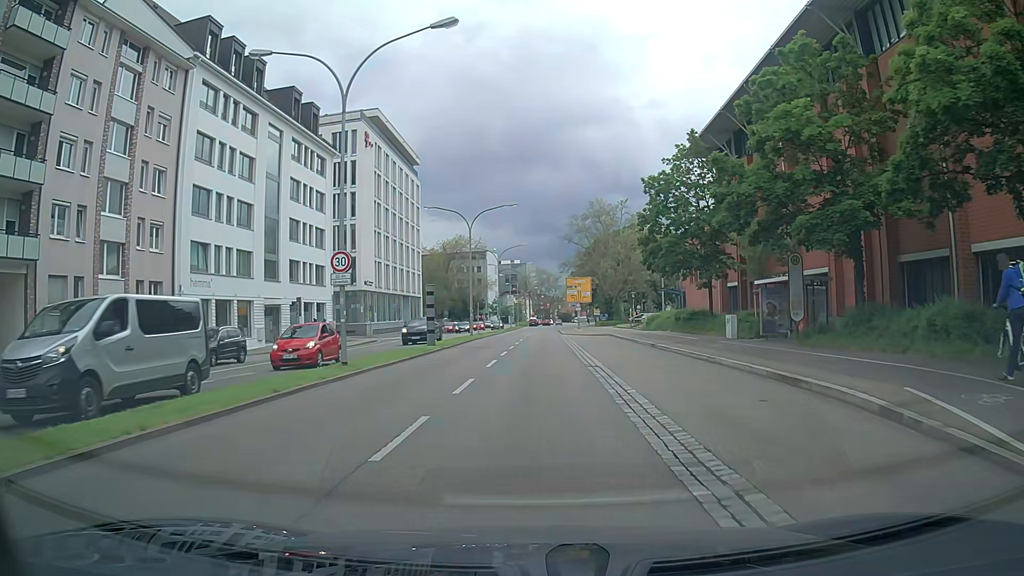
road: primary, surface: asphalt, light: Day
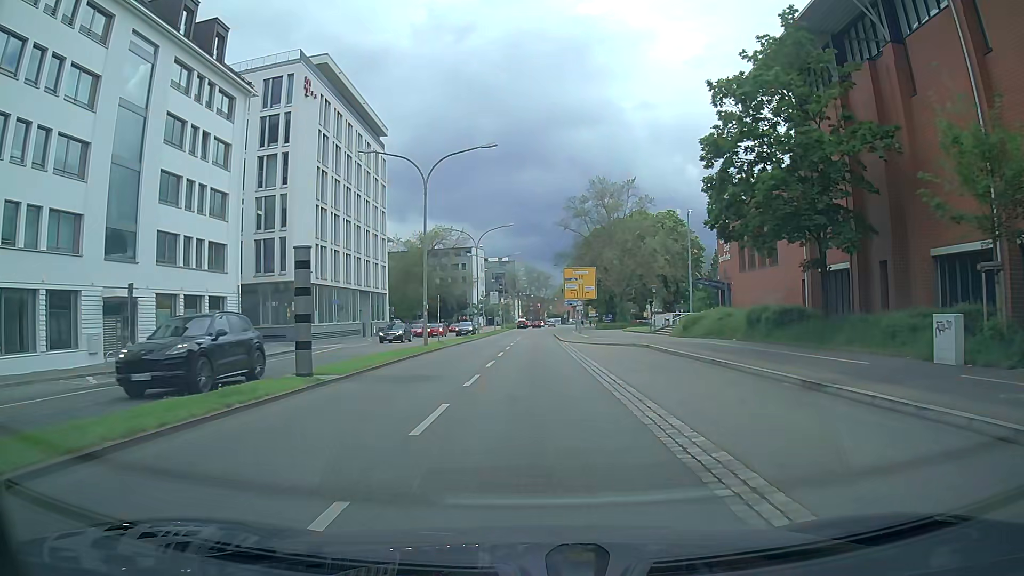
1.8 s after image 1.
(+0.2, +17.7) m; +1°
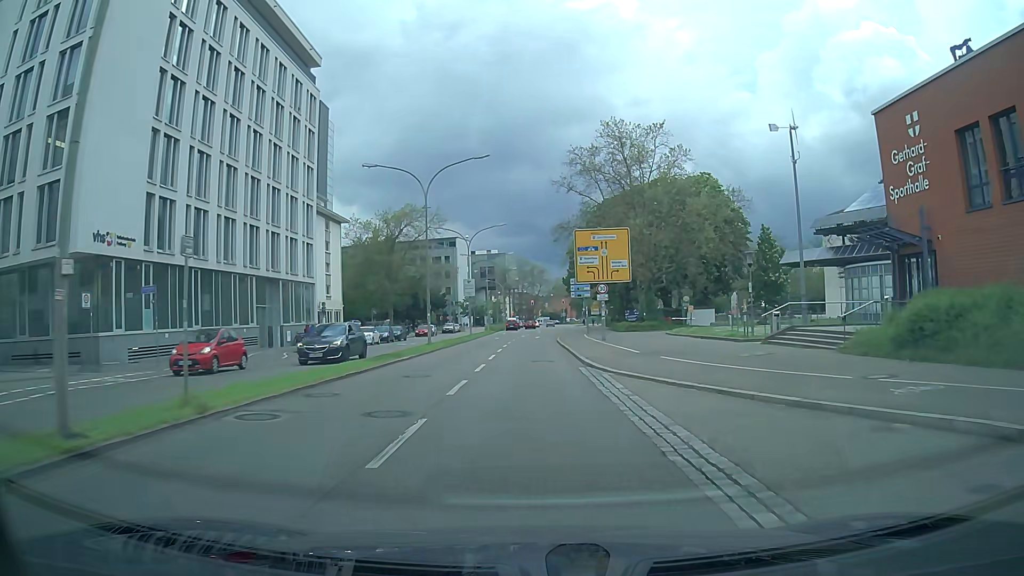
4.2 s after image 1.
(+0.2, +26.0) m; +1°
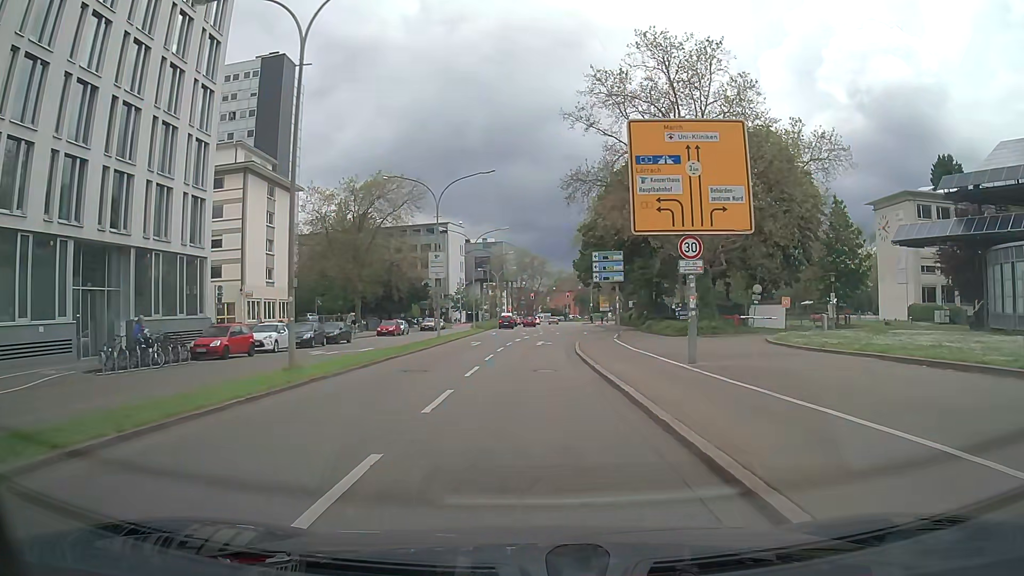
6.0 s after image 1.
(-0.3, +20.7) m; -1°
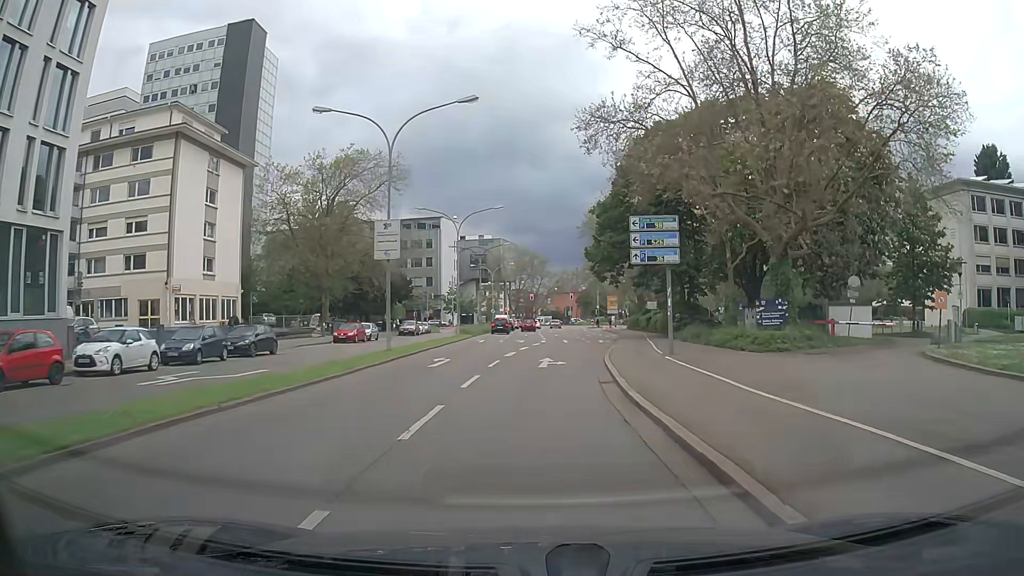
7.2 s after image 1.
(+0.1, +13.9) m; +1°
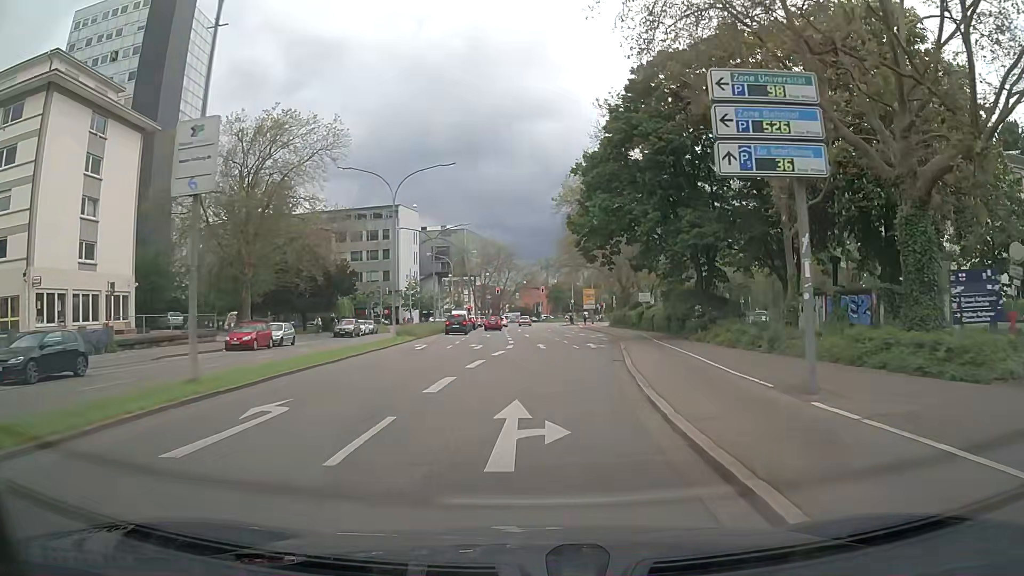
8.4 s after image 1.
(+0.2, +13.7) m; +2°
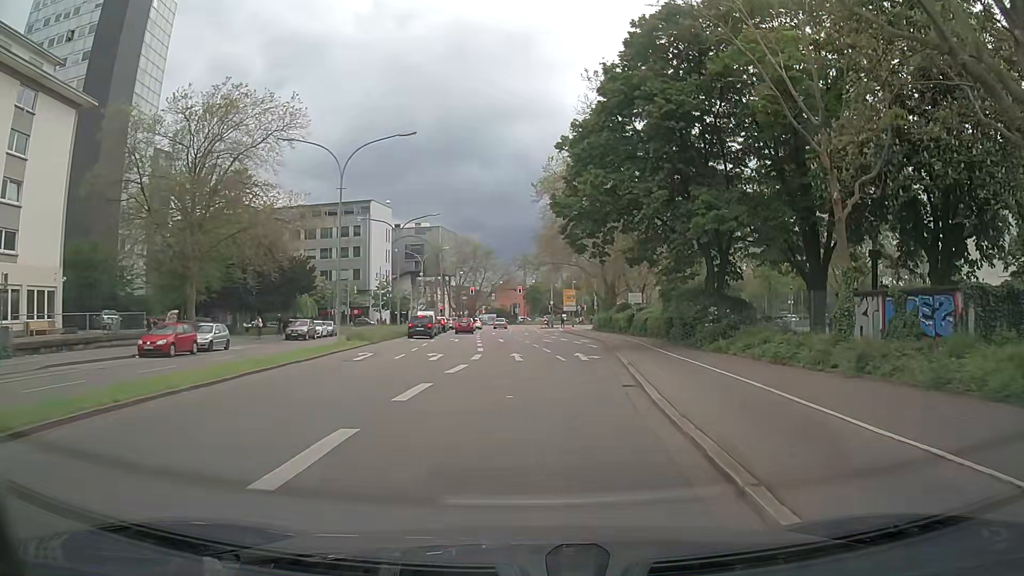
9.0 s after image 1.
(0.0, +6.8) m; +2°
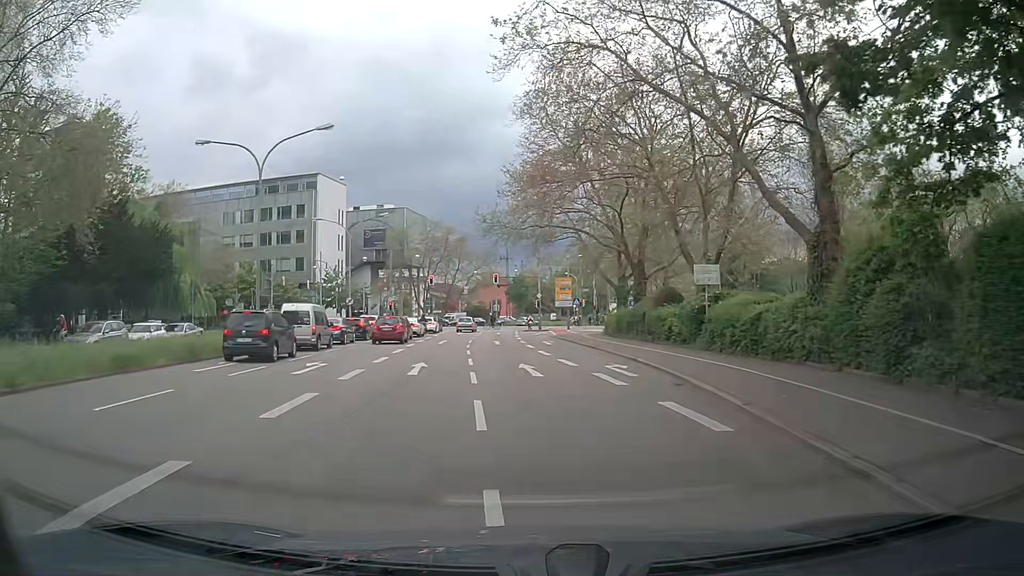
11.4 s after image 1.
(+0.9, +26.2) m; +2°
